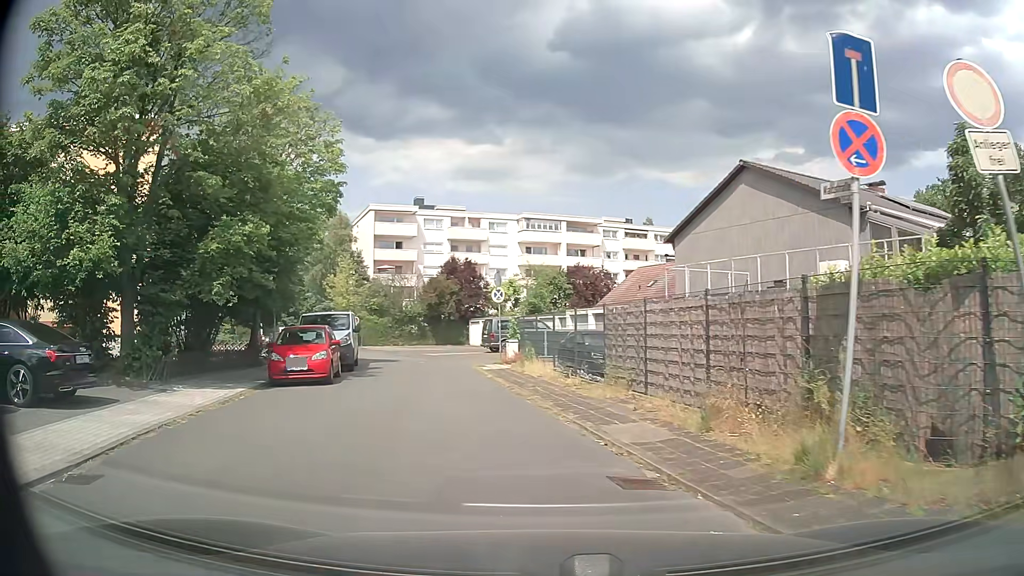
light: Day
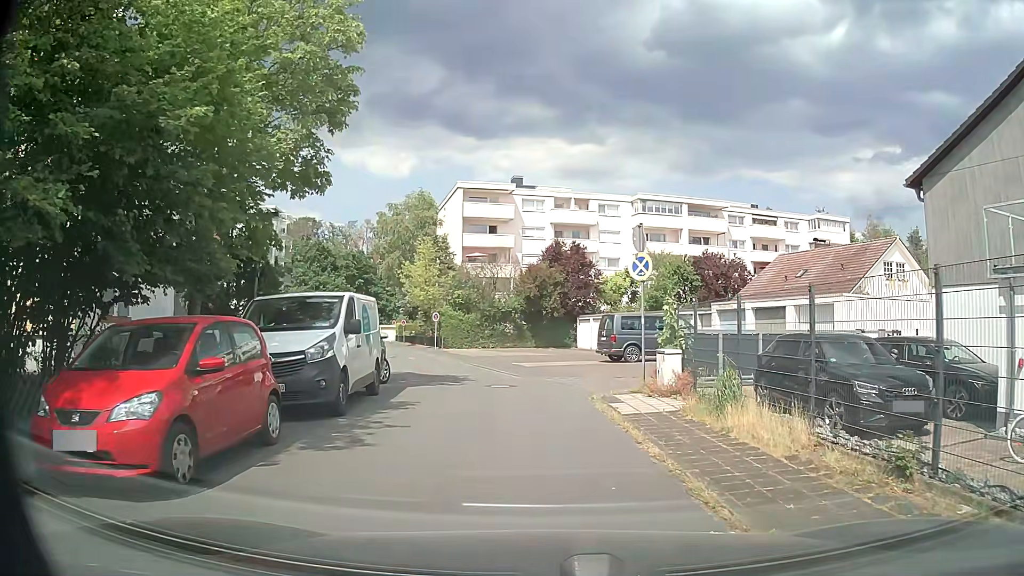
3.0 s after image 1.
(-1.4, +11.6) m; -8°
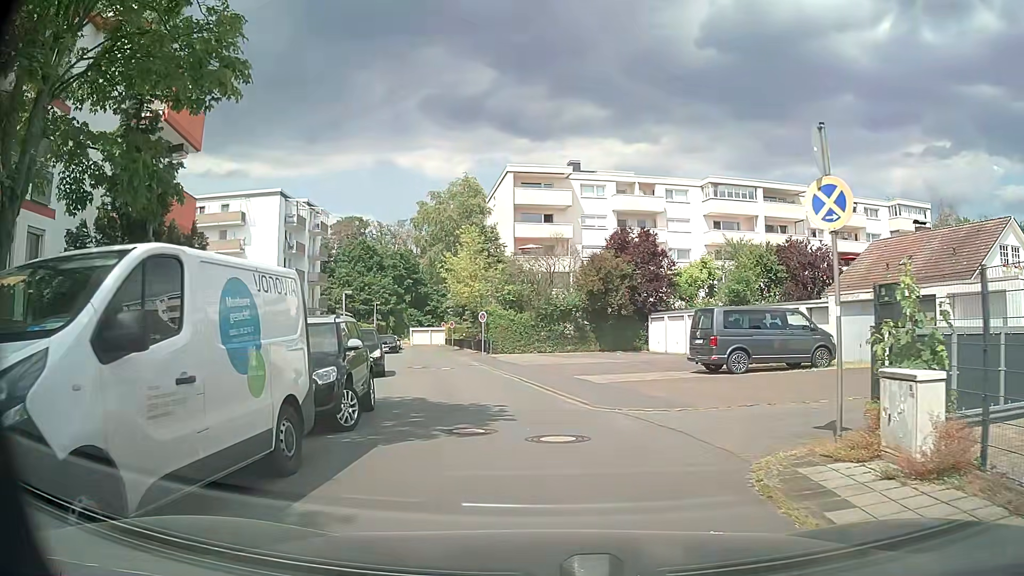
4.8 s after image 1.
(-0.4, +7.4) m; -6°
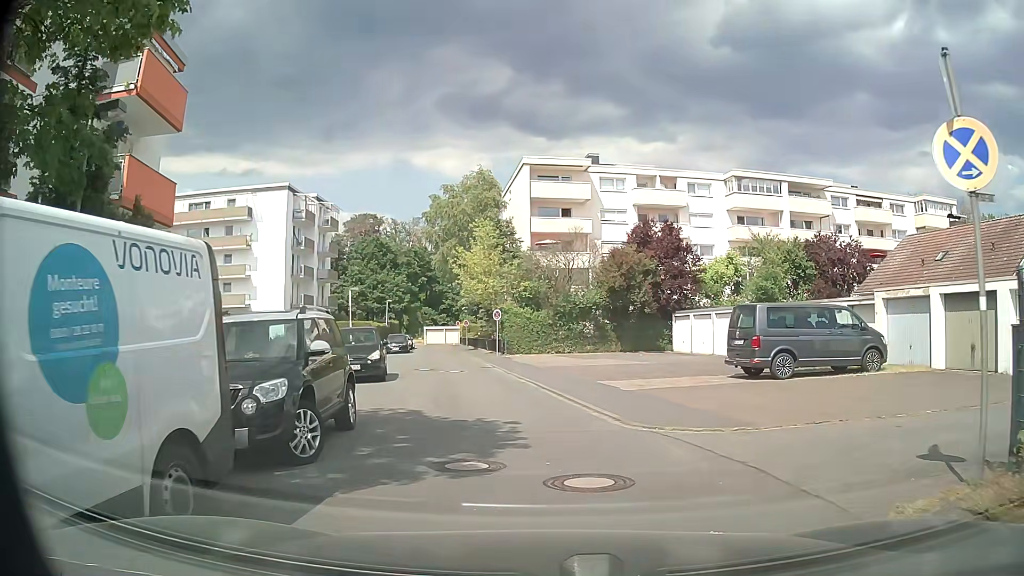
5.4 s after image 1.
(0.0, +2.4) m; -2°
